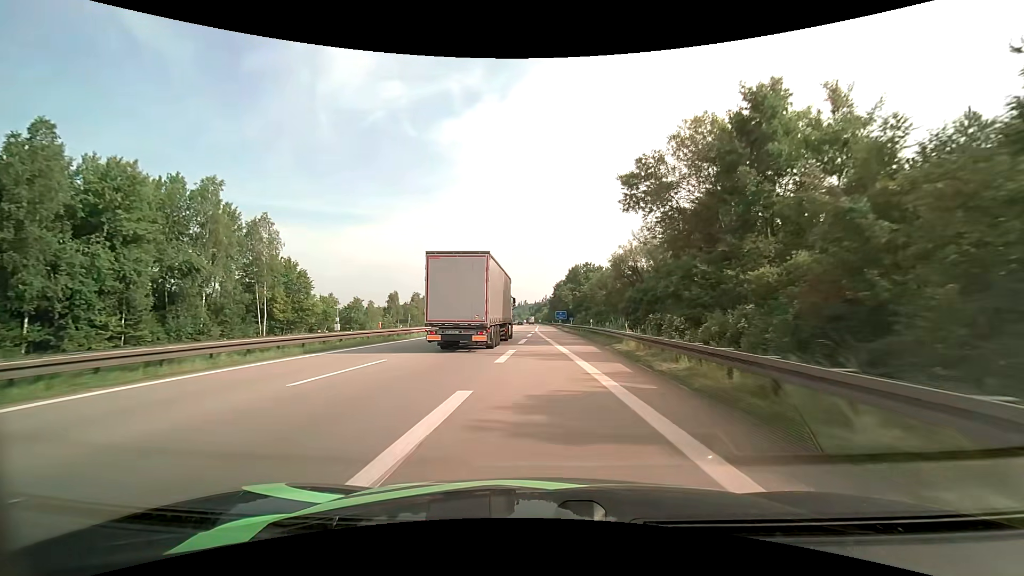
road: motorway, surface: asphalt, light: Day
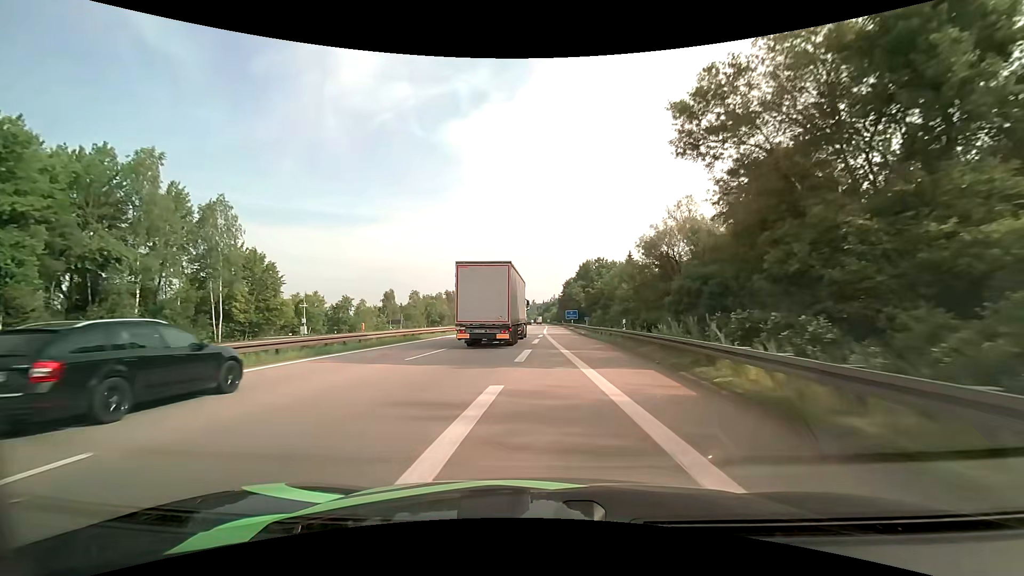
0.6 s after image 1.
(-0.1, +11.5) m; -1°
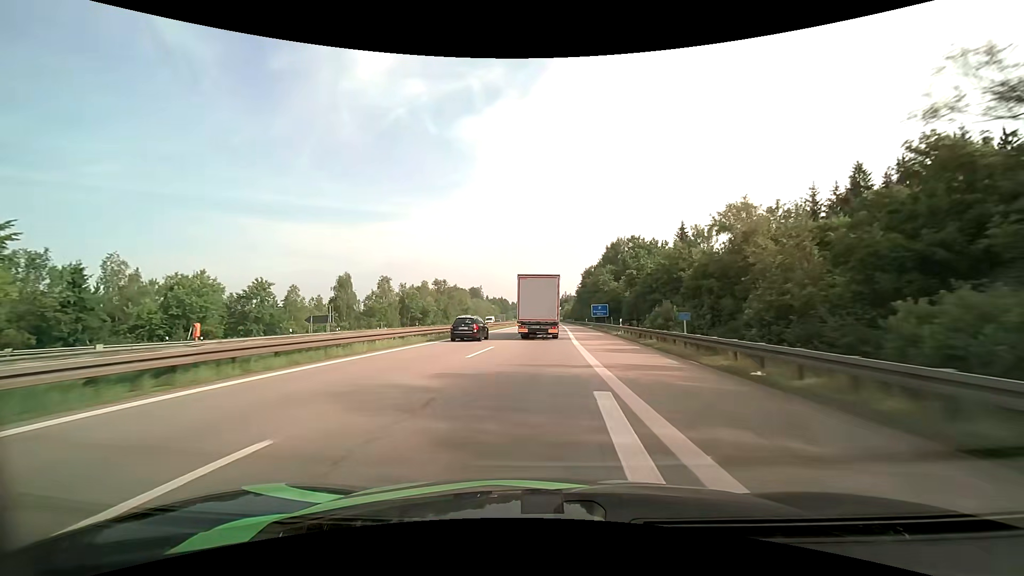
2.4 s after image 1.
(-0.8, +36.2) m; -2°
